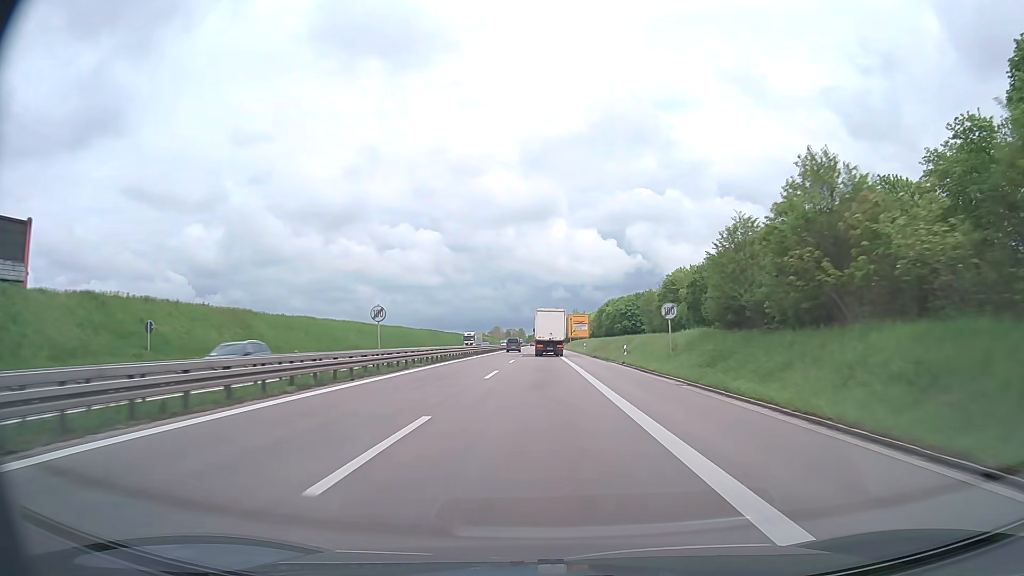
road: trunk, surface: asphalt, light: Day
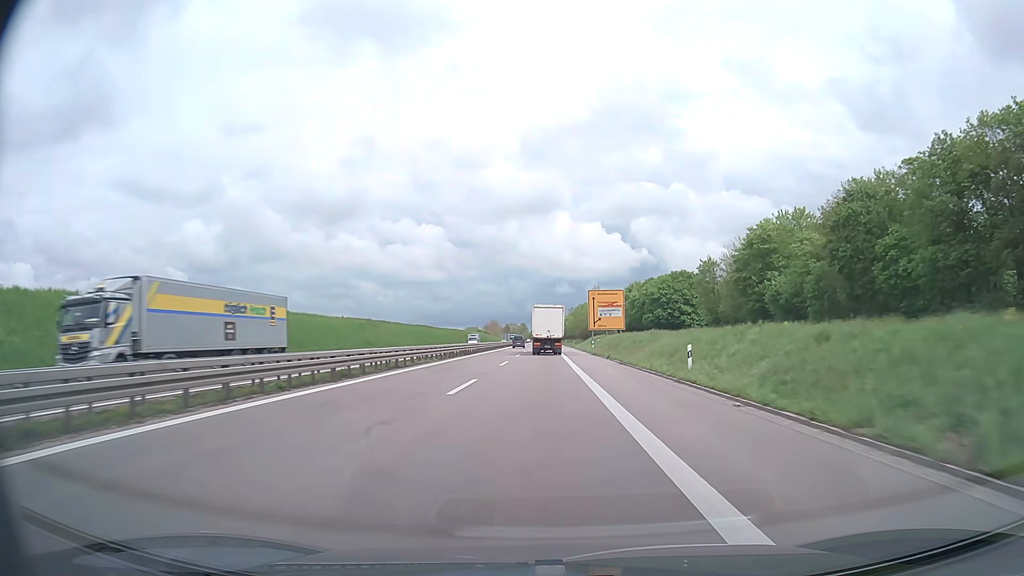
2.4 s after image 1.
(0.0, +61.9) m; 0°
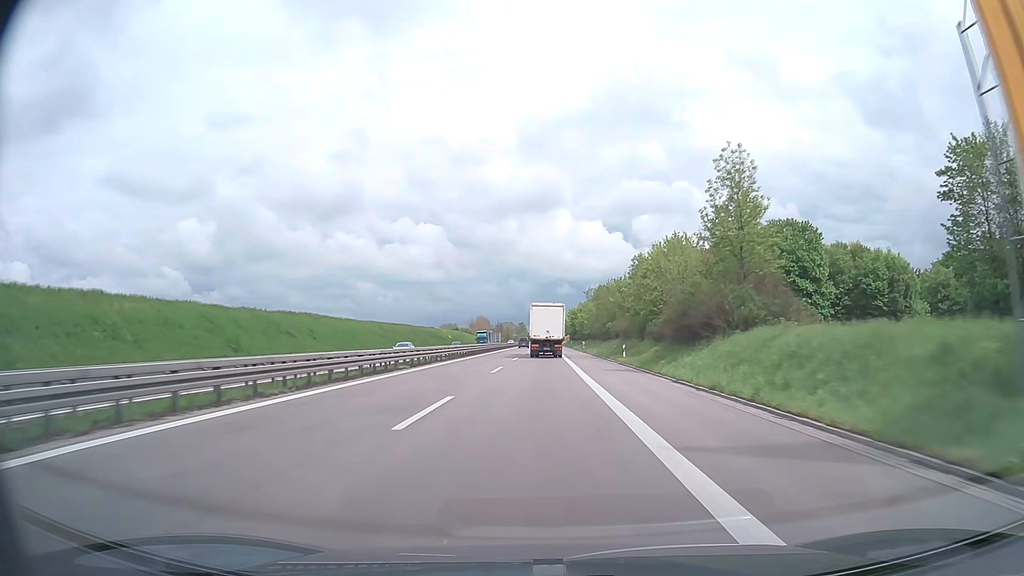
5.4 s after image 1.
(-0.2, +79.0) m; 0°
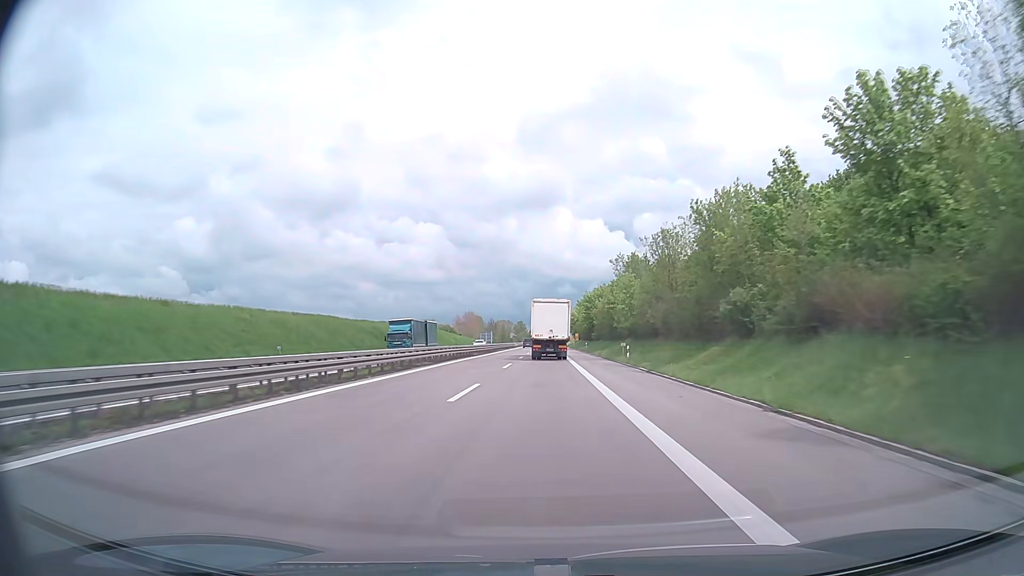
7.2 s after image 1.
(-0.3, +49.8) m; 0°
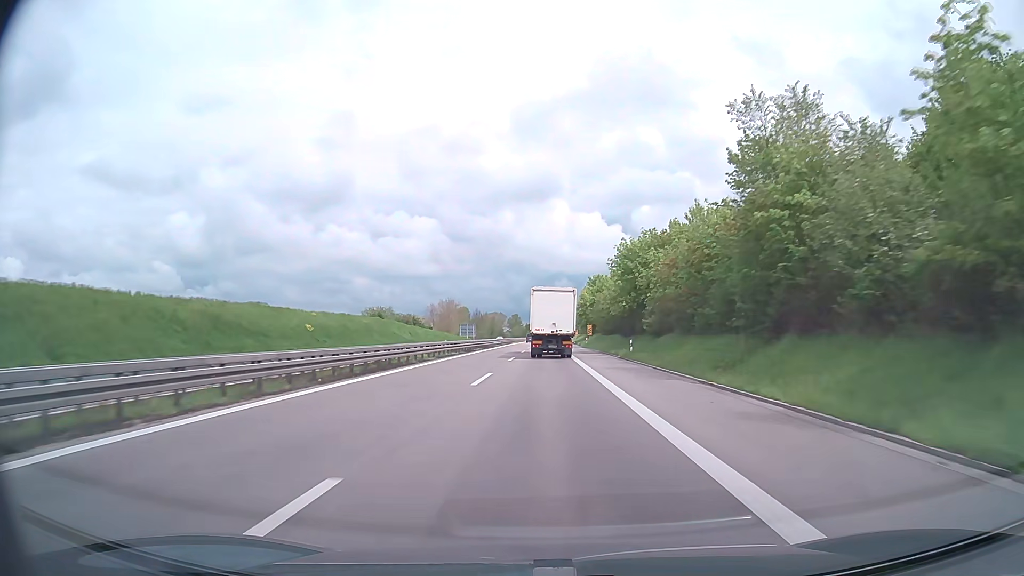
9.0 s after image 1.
(-0.2, +50.9) m; 0°
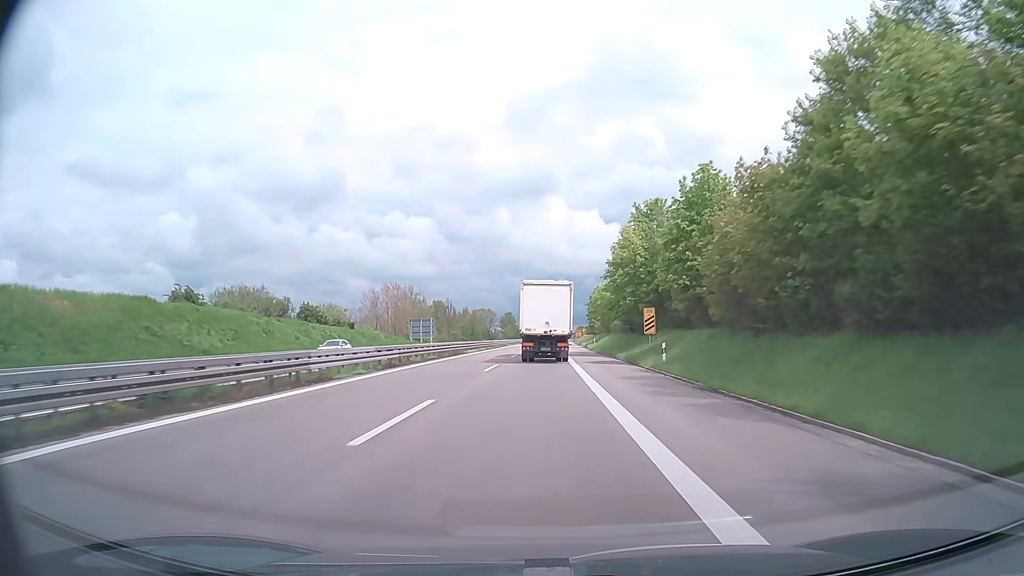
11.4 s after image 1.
(+0.4, +64.1) m; 0°
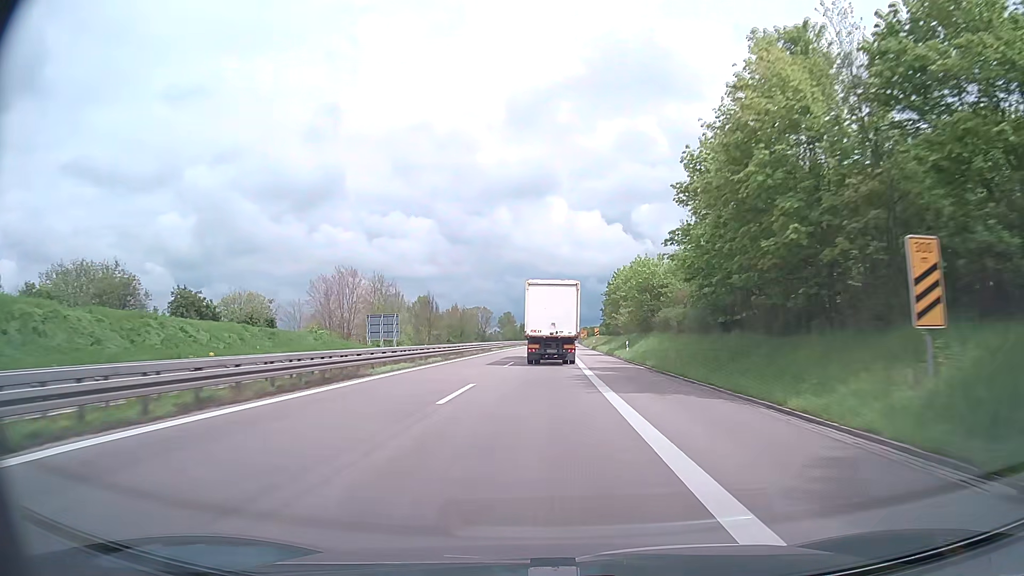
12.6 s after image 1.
(-0.1, +30.6) m; 0°
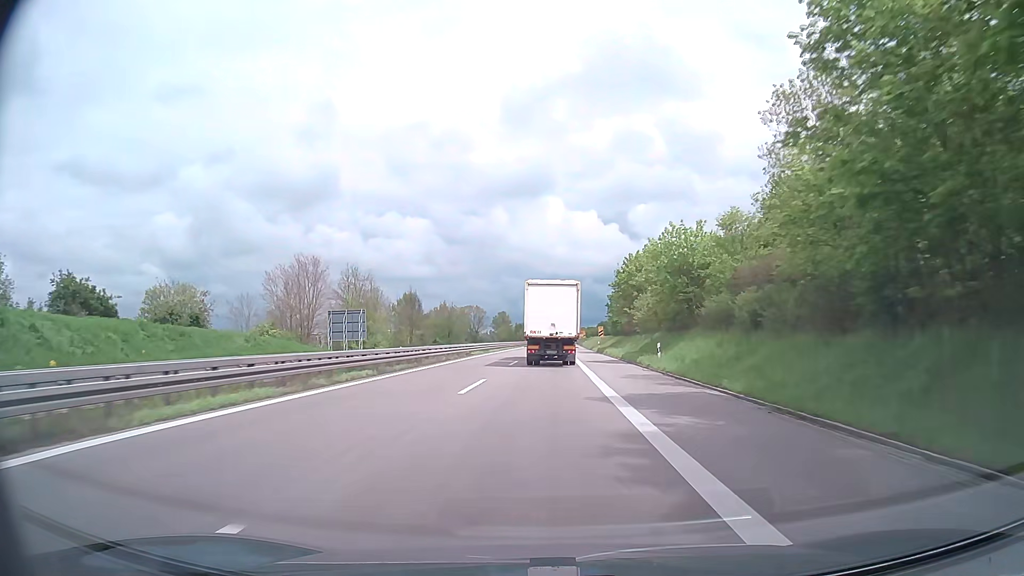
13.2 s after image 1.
(0.0, +15.3) m; 0°
(0, +10) (0, +20) (0, +30) (0, +40) (0, +50) (+1, +60) (+1, +70) (+1, +80) (+1, +90) (+1, +100) m
